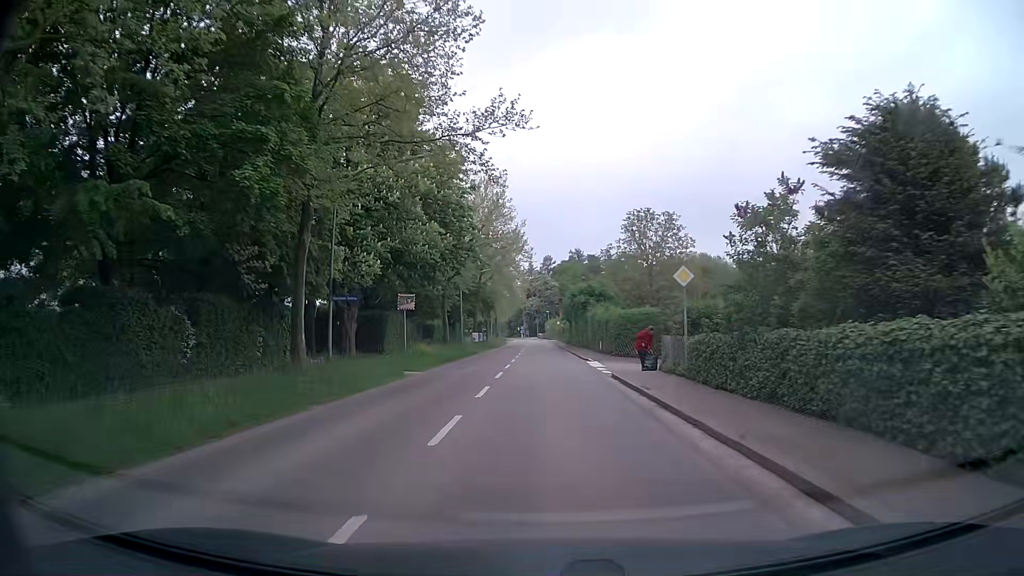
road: secondary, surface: asphalt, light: Day
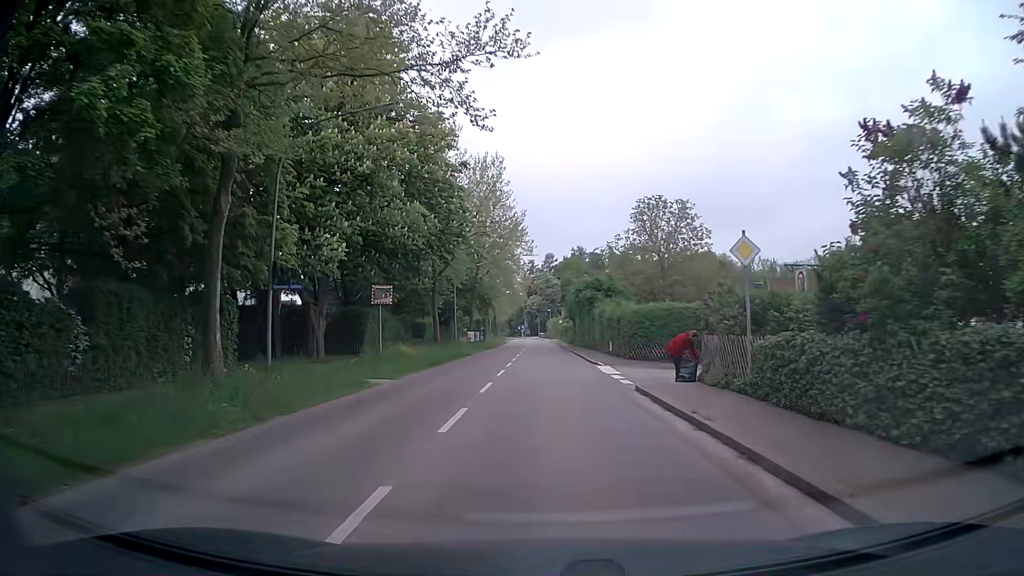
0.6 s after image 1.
(0.0, +5.3) m; 0°
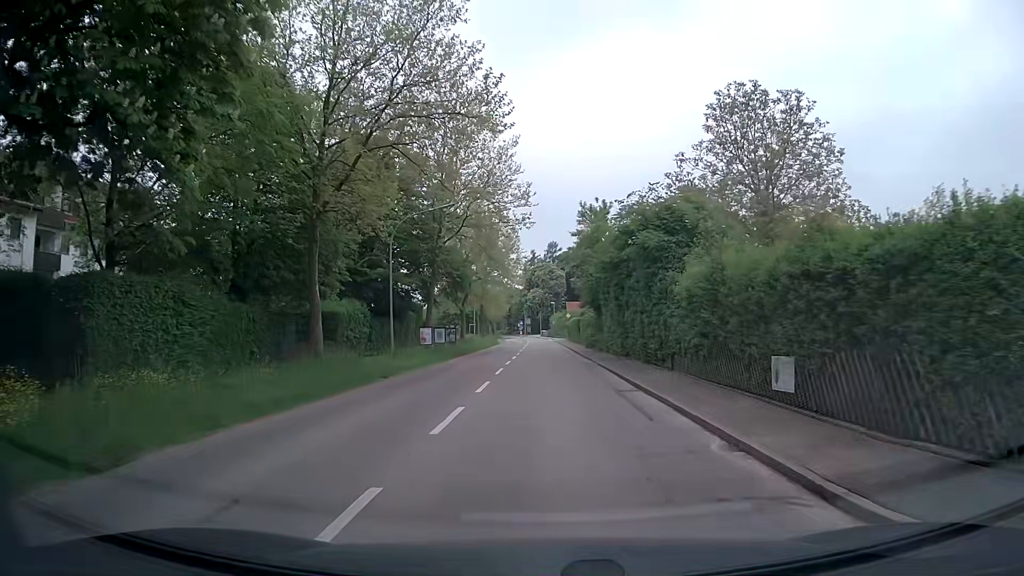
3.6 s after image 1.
(+0.1, +24.7) m; 0°
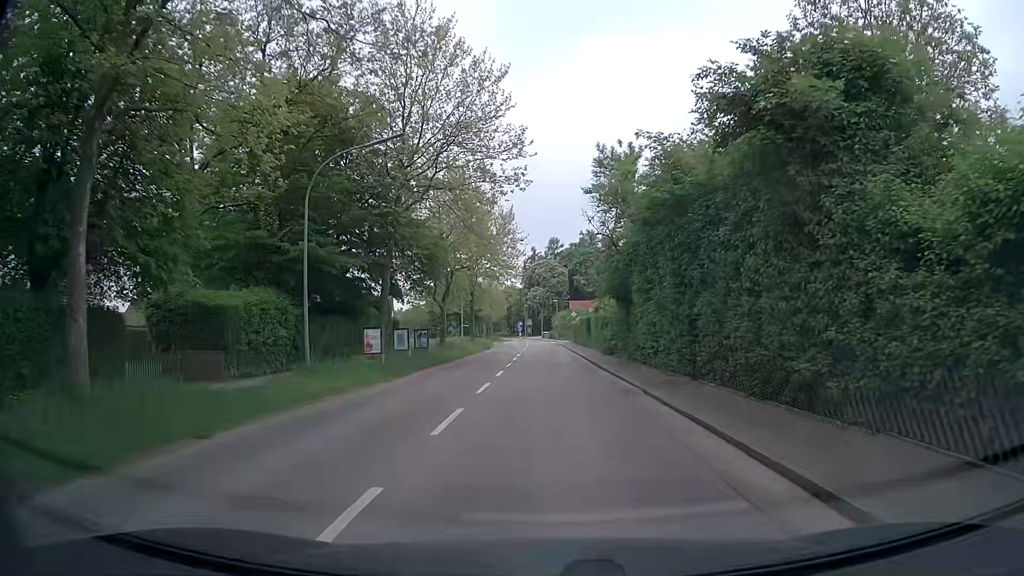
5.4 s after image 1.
(0.0, +11.8) m; 0°
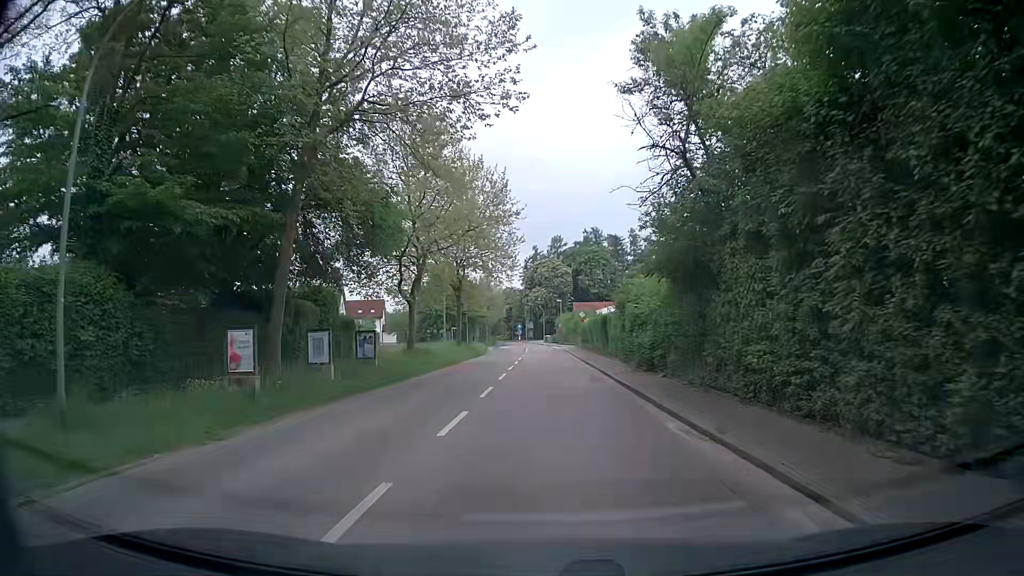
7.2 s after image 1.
(-0.1, +11.8) m; 0°
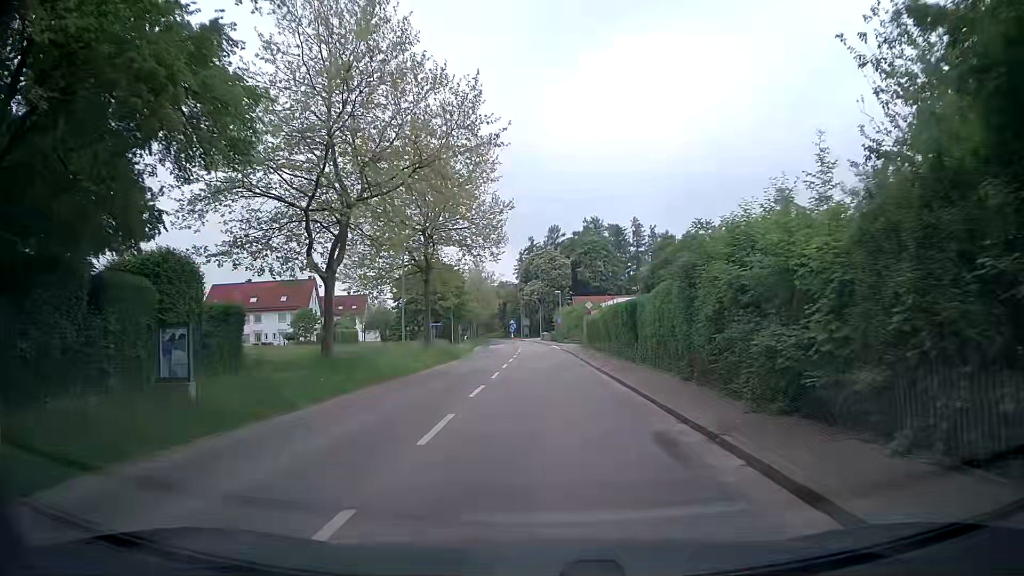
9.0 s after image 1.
(-0.1, +13.3) m; 0°
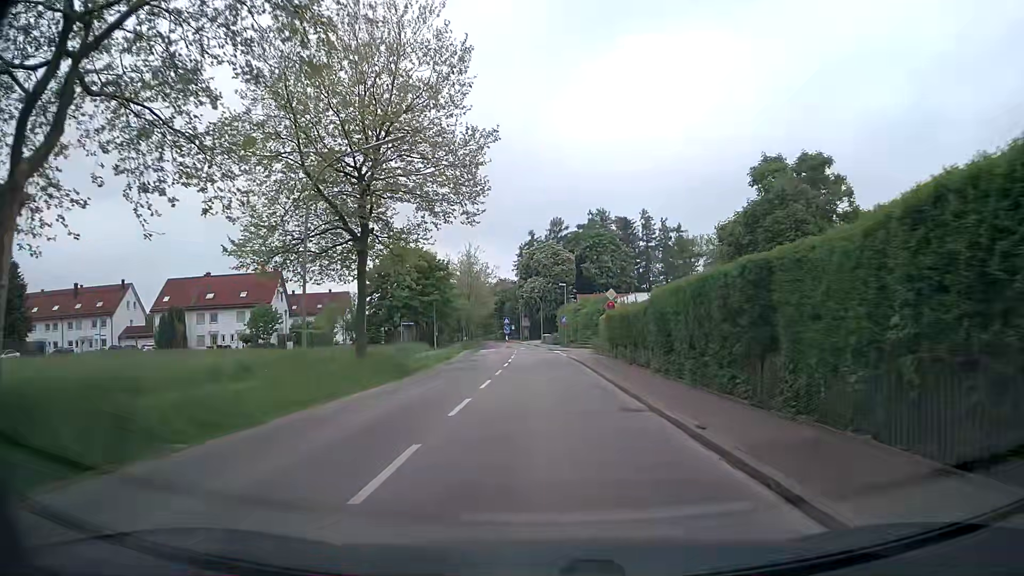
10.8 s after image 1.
(0.0, +15.0) m; -1°
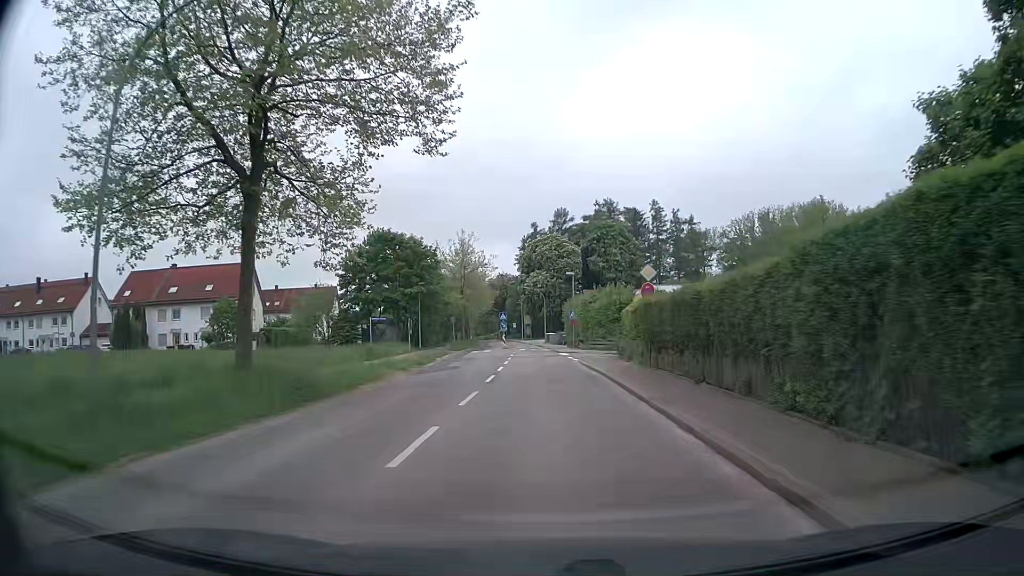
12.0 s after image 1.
(0.0, +10.7) m; +1°
(0, +10) (0, +20) (0, +30) (-1, +40) (-1, +50) (-2, +60) (-2, +70) (-3, +80) (-4, +90) (-5, +100) m
